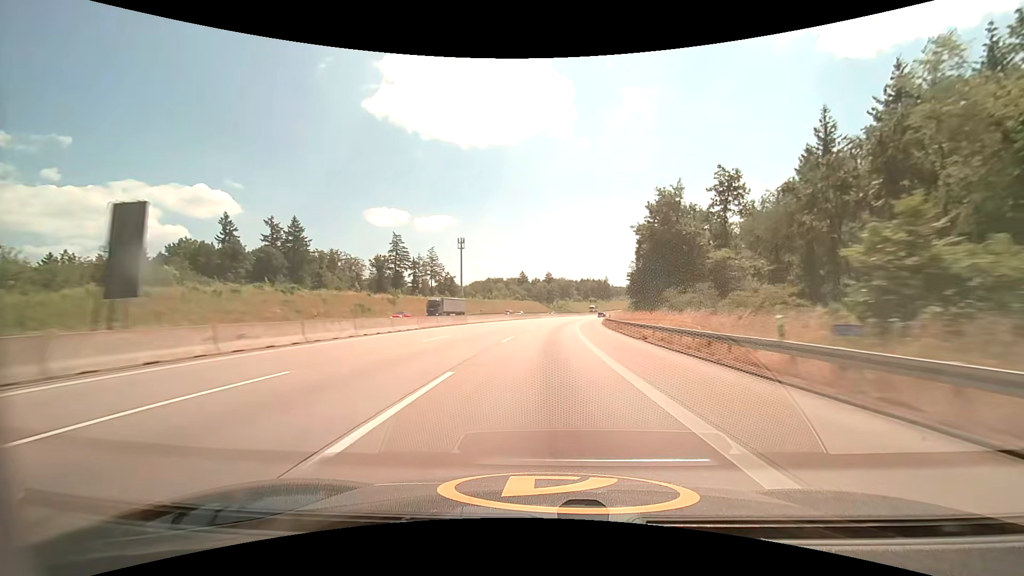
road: motorway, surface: asphalt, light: Day
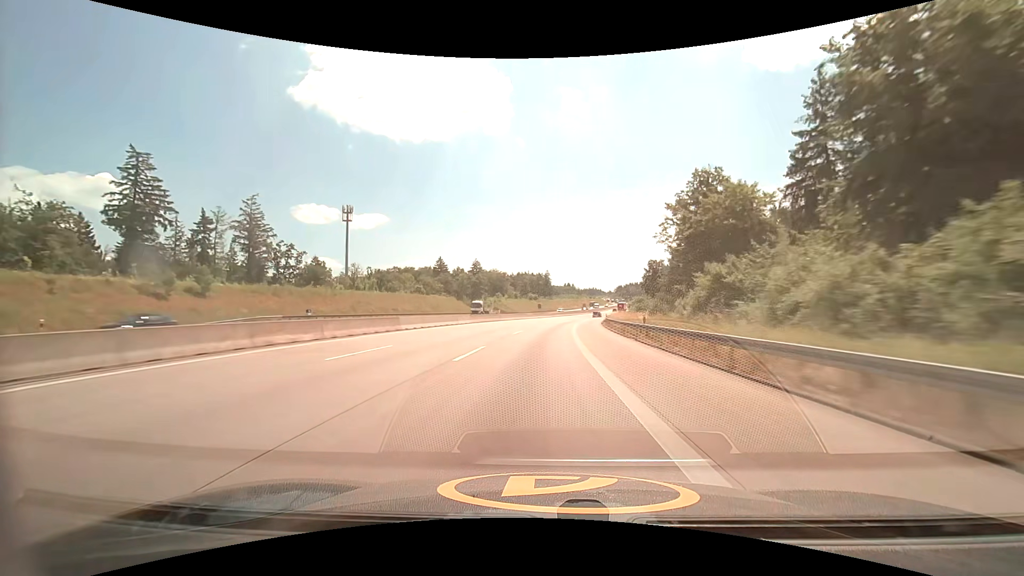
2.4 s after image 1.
(+5.4, +79.8) m; +7°
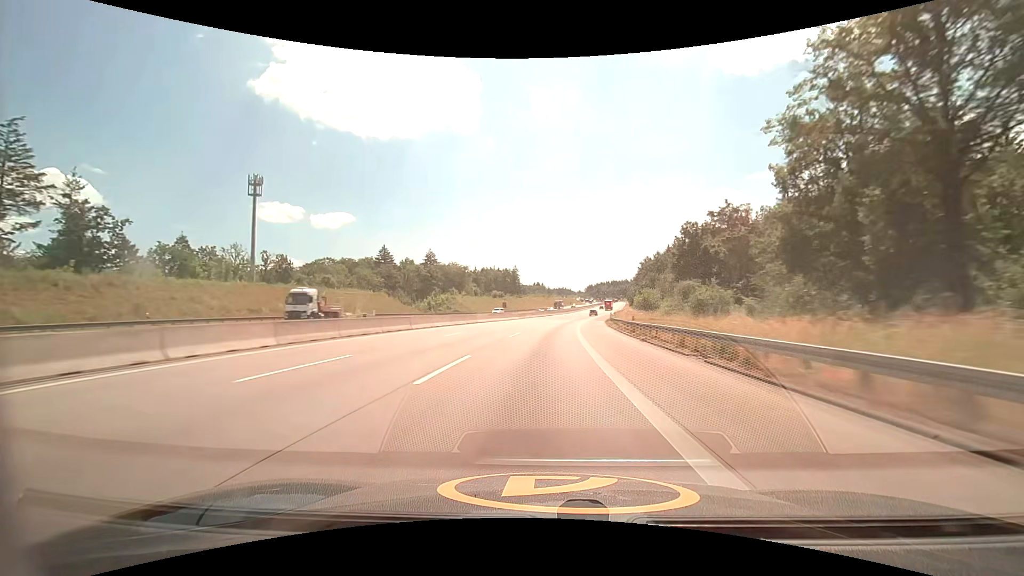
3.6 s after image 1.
(+1.3, +40.0) m; +4°
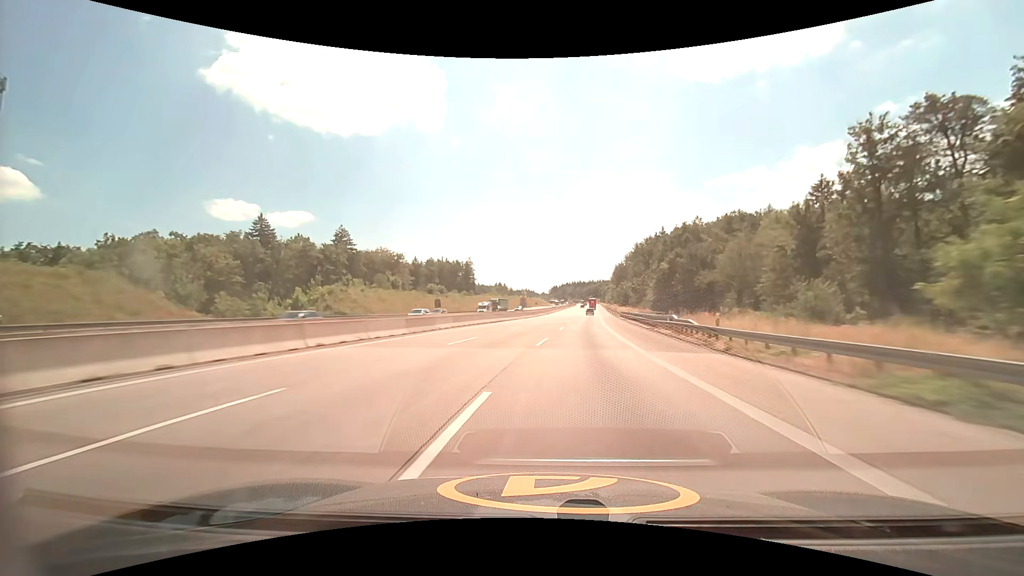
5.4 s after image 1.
(+2.3, +60.1) m; +4°
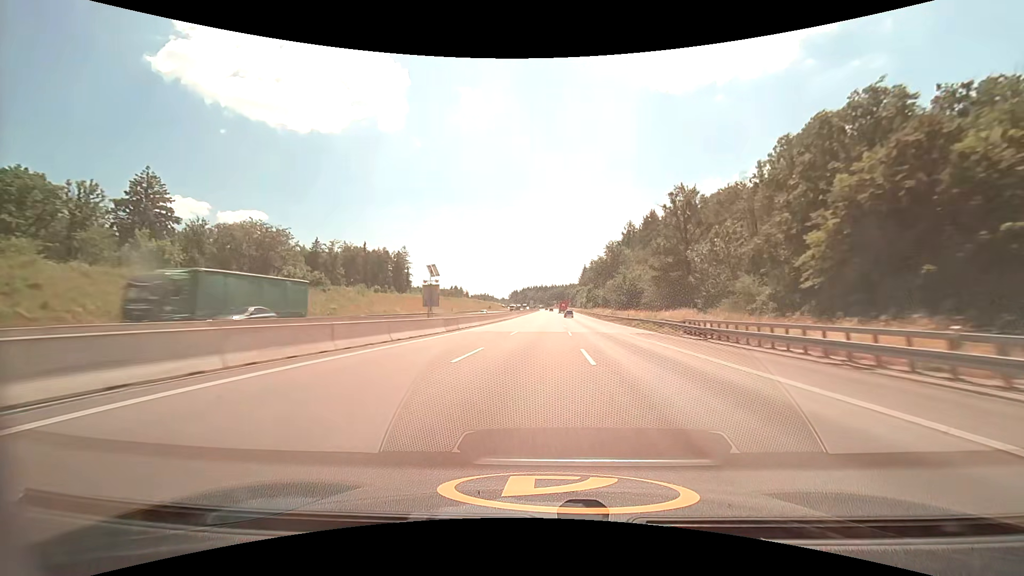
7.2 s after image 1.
(+2.5, +60.7) m; +5°
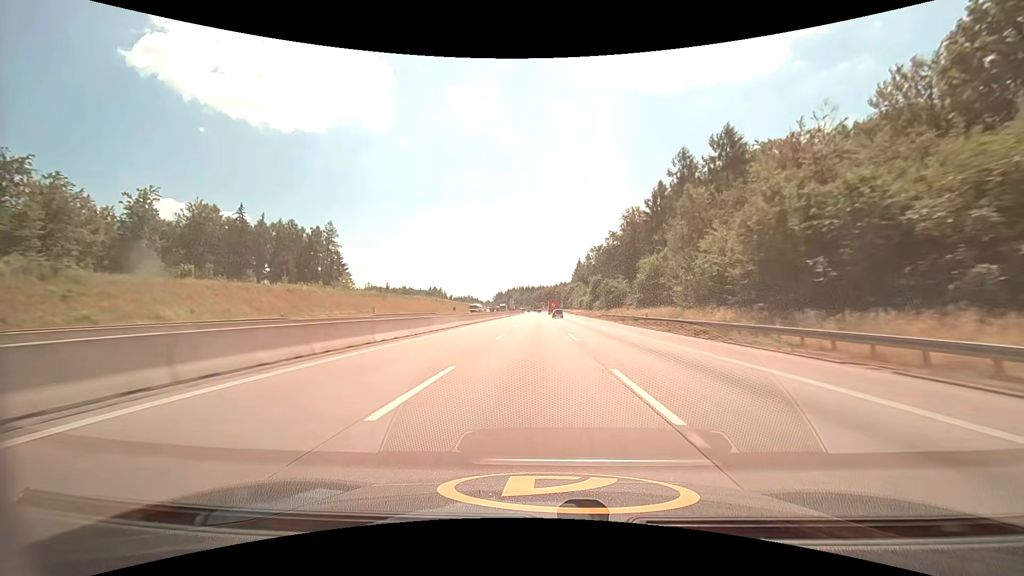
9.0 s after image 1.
(+1.0, +61.4) m; +2°
(0, +10) (0, +20) (0, +30) (0, +40) (0, +50) (0, +60) (-1, +70) (-1, +80) (-1, +90) (-1, +100) m
